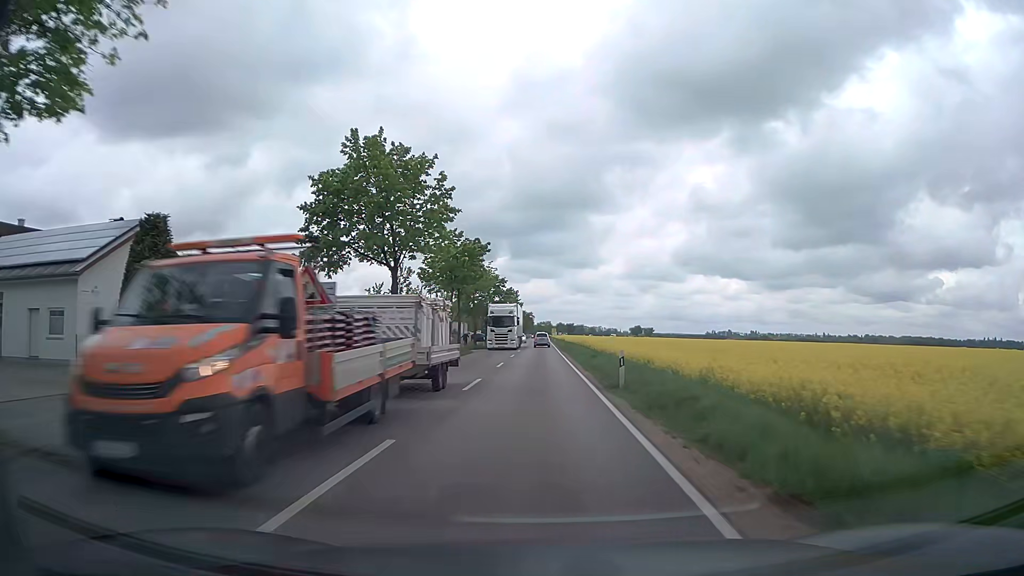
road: secondary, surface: asphalt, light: Day
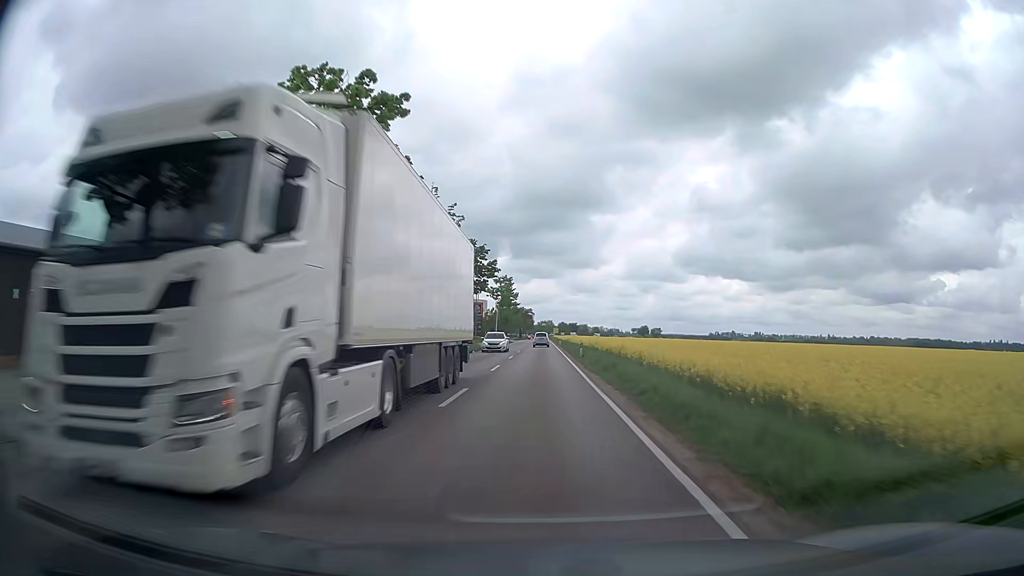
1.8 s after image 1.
(0.0, +28.2) m; 0°
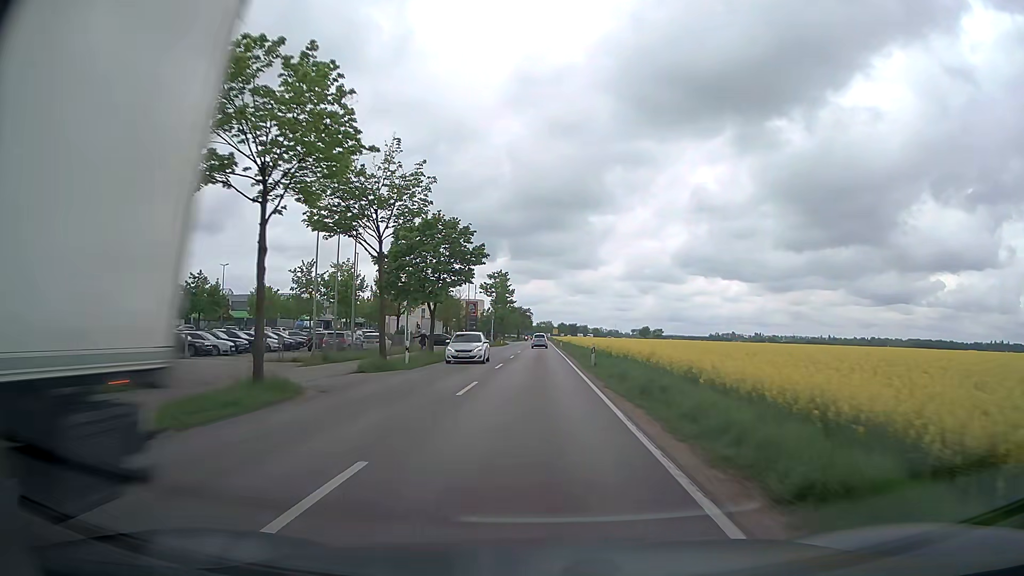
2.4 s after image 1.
(0.0, +9.4) m; 0°
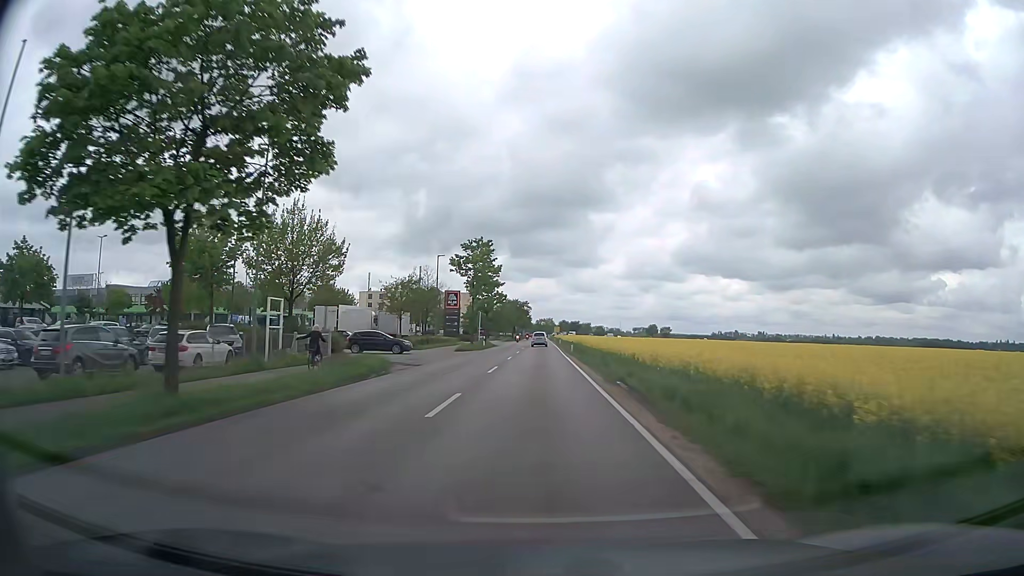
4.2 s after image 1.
(-0.1, +28.3) m; 0°
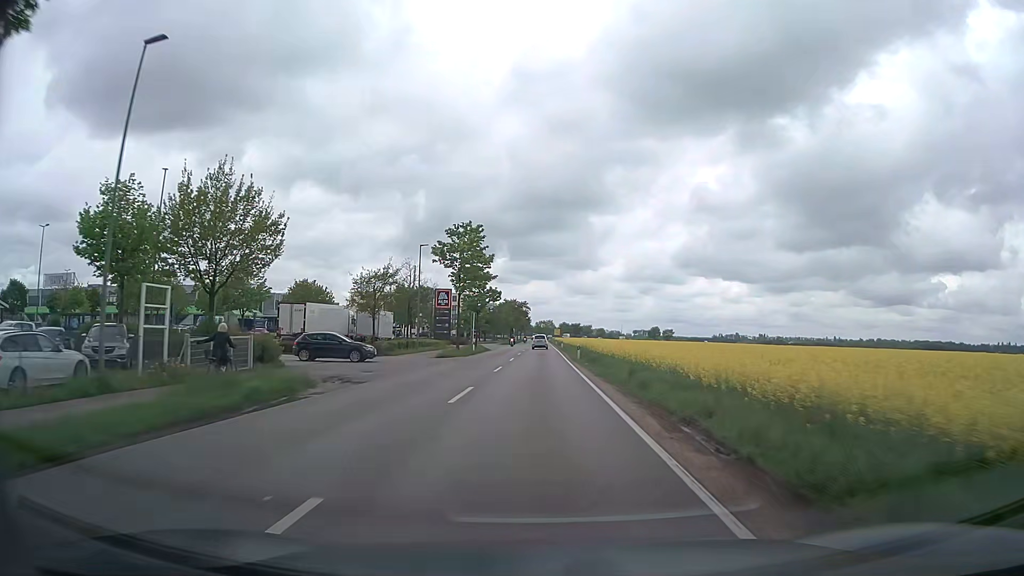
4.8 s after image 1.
(0.0, +9.5) m; 0°
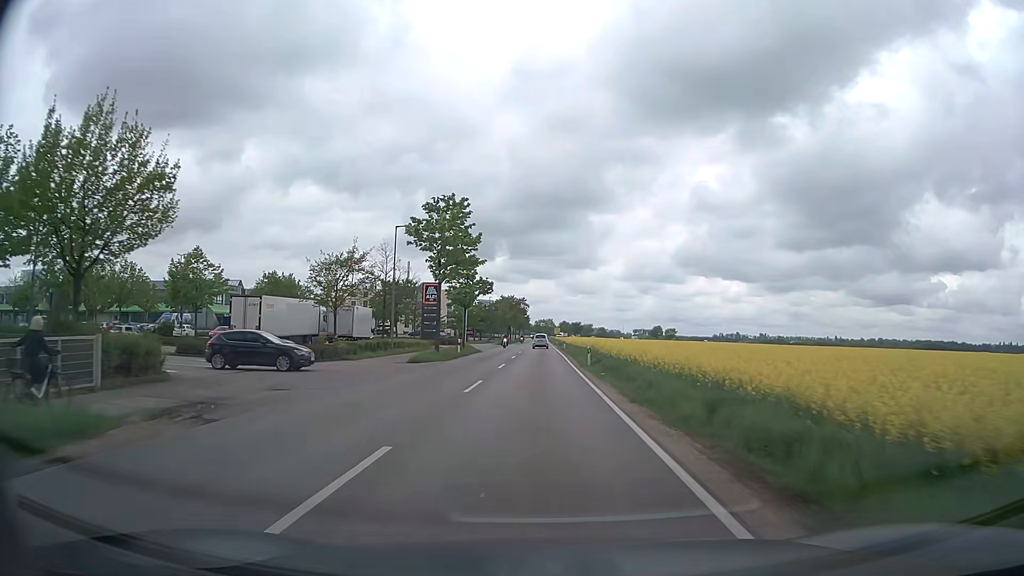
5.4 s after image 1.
(0.0, +9.5) m; 0°
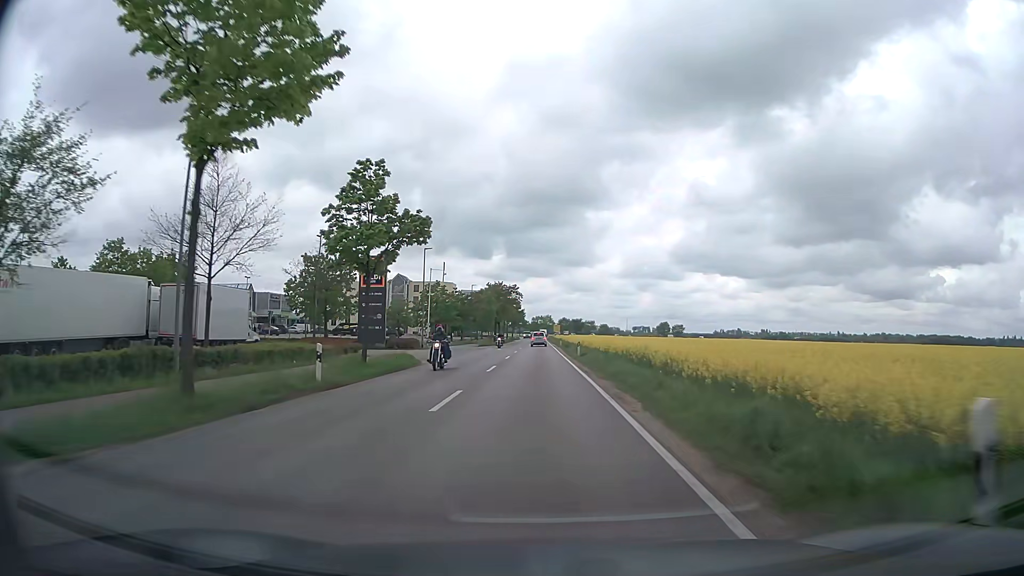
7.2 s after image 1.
(0.0, +28.5) m; 0°
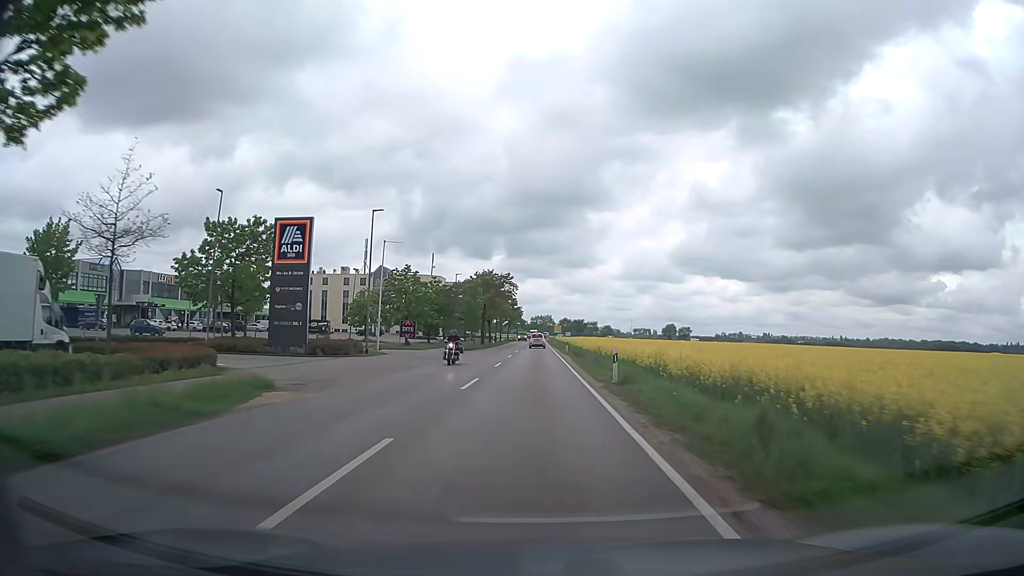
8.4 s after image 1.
(0.0, +19.0) m; 0°
(0, +10) (0, +20) (0, +30) (0, +40) (0, +50) (0, +60) (0, +70) (-1, +80) (-1, +90) (-1, +100) m
